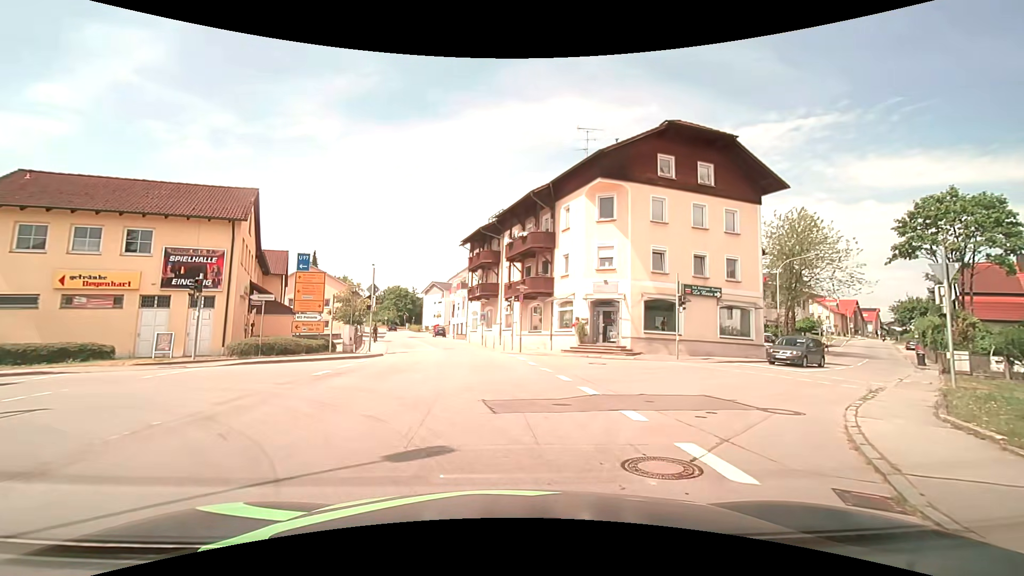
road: secondary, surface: asphalt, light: Day
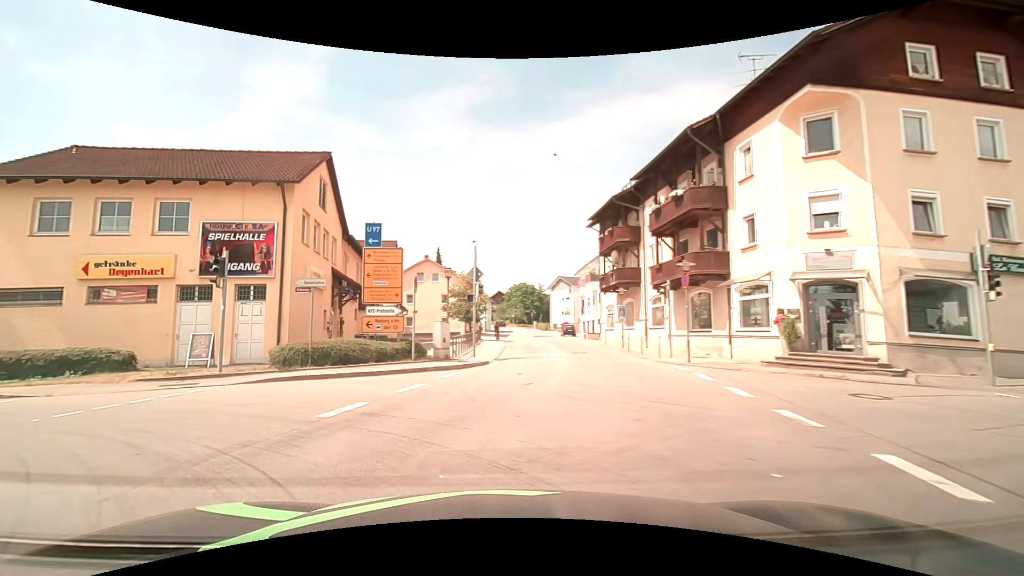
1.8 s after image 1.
(-0.5, +8.7) m; -14°
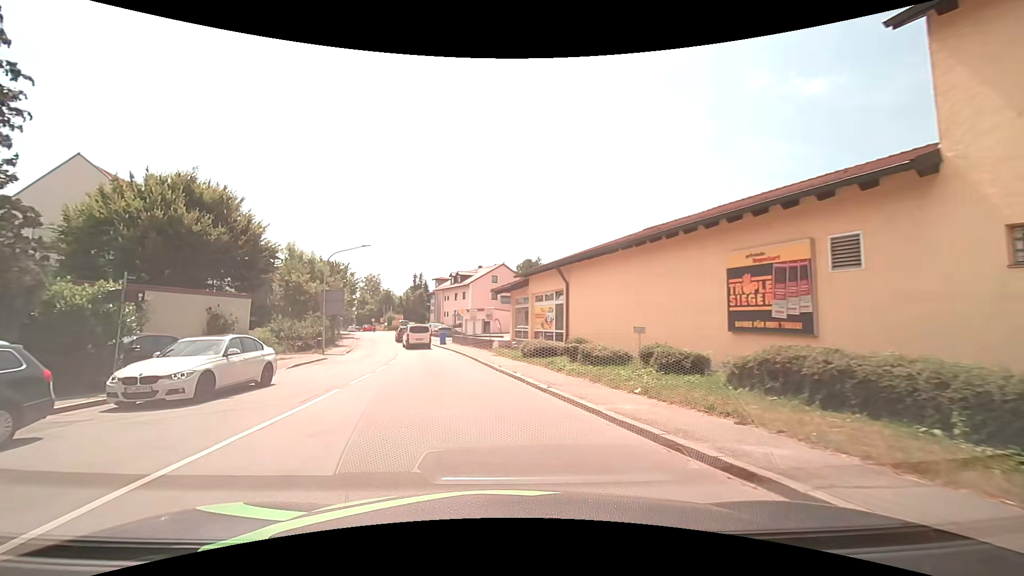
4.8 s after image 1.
(-9.5, +10.2) m; -84°
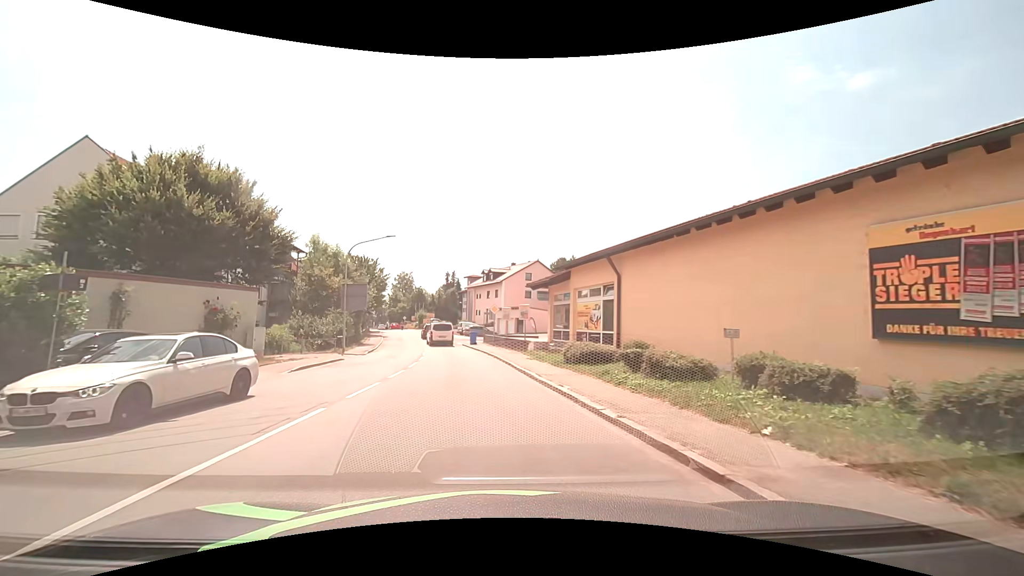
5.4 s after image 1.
(-0.1, +3.5) m; -3°
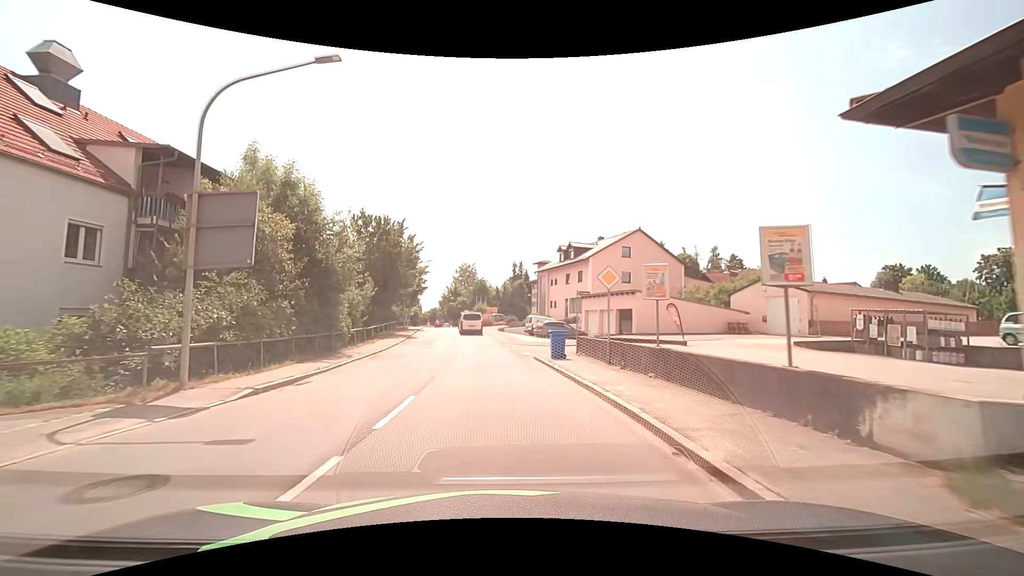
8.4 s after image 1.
(-1.8, +22.4) m; -8°
(0, +10) (-1, +20) (-1, +30) (-2, +40) (-4, +50) (-5, +60) (-7, +70) (-9, +79) (-11, +89) (-13, +99) m
